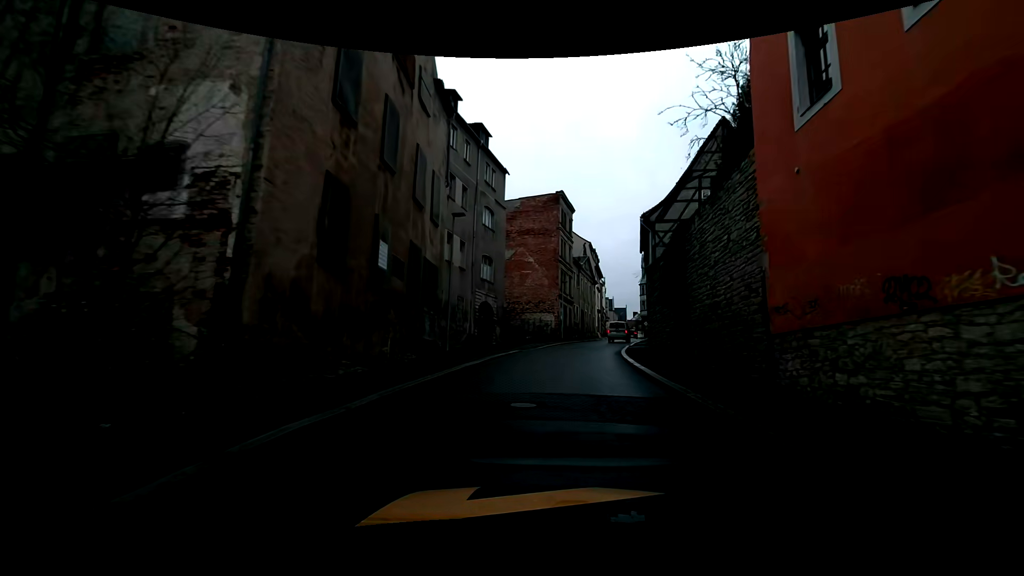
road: primary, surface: asphalt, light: Day
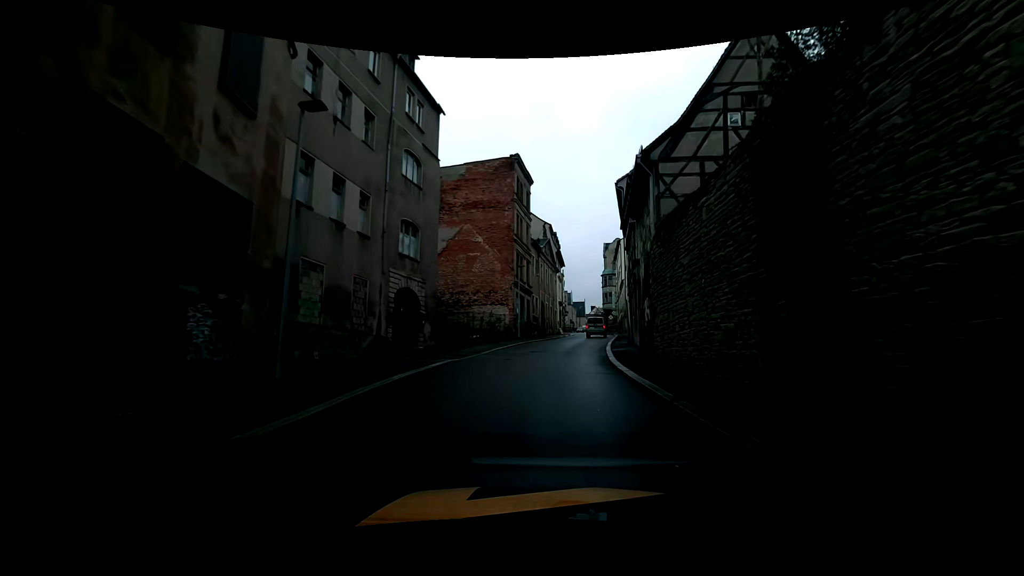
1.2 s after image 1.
(+0.3, +10.5) m; +4°
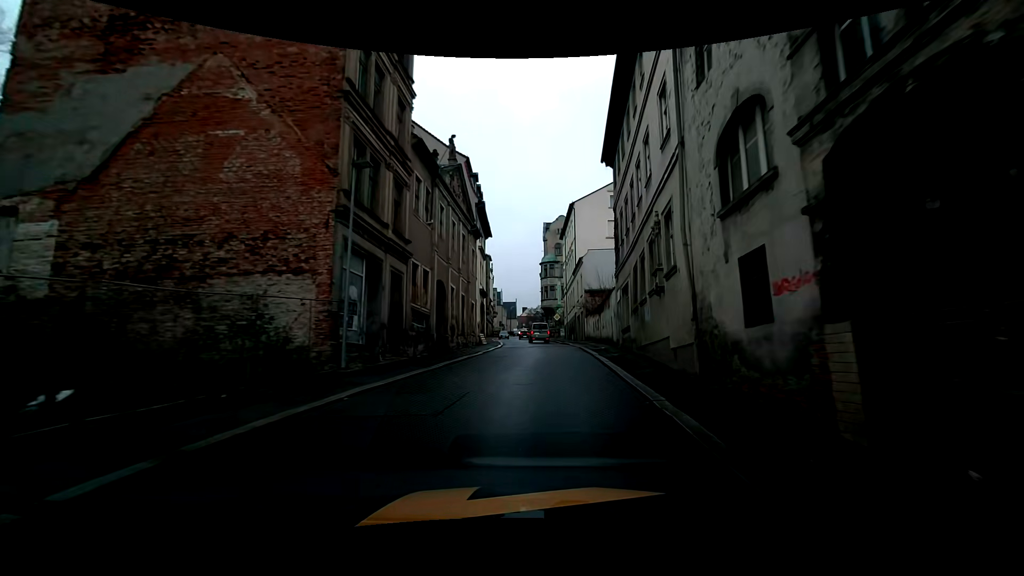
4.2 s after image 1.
(+2.0, +26.7) m; +9°
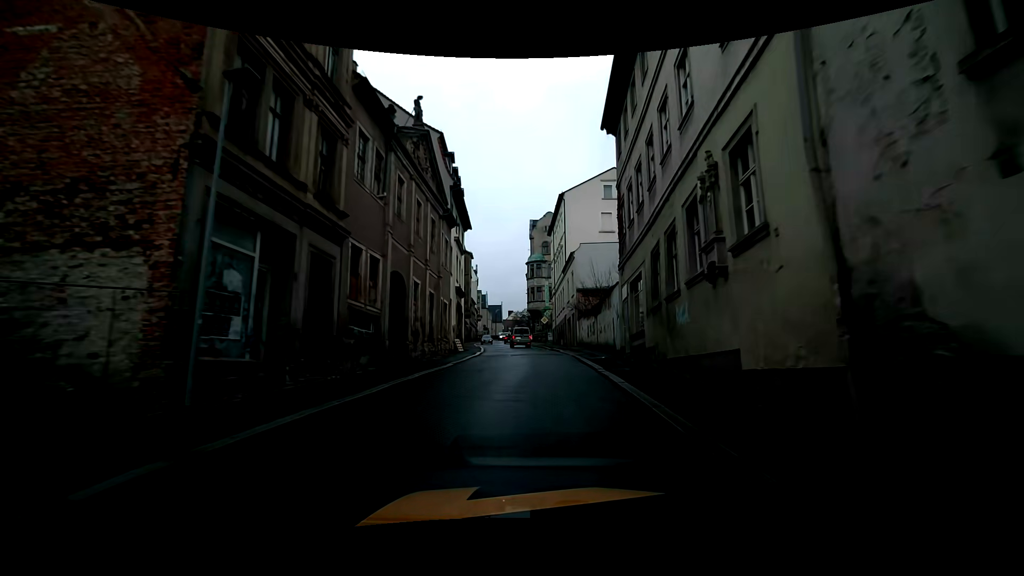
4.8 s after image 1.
(+0.1, +5.5) m; +2°
